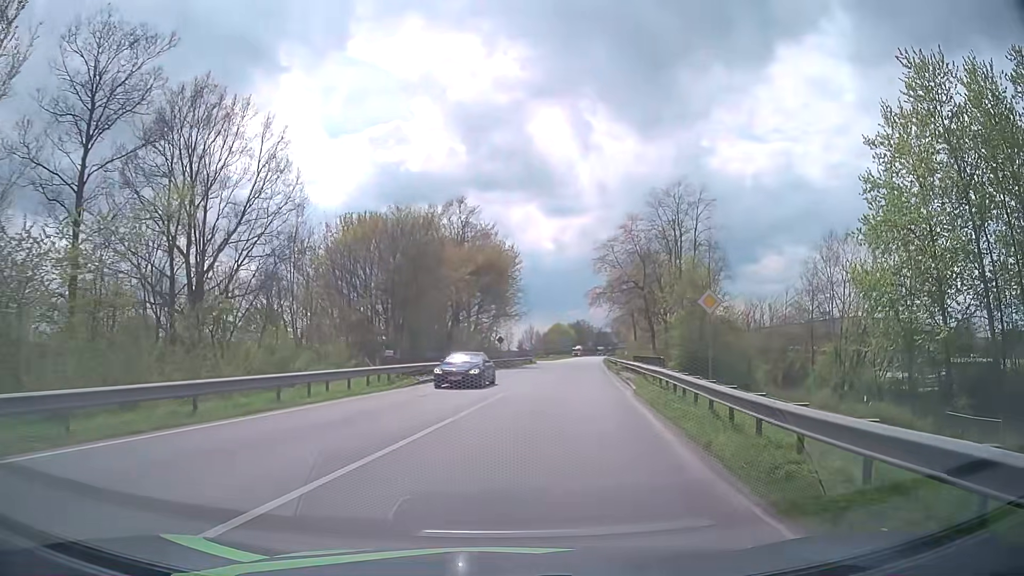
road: unclassified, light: Day
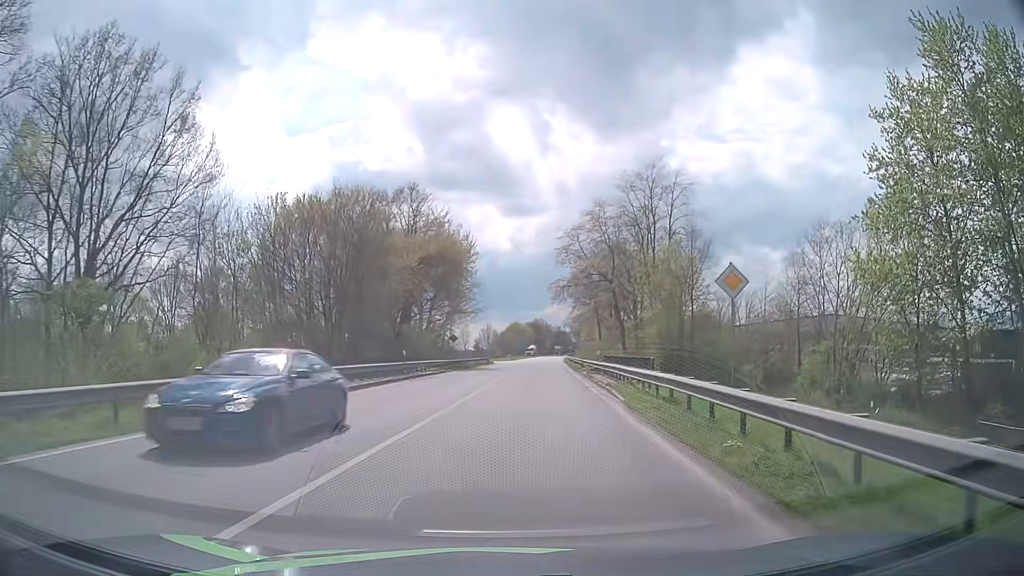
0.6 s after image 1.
(+0.2, +6.2) m; +4°
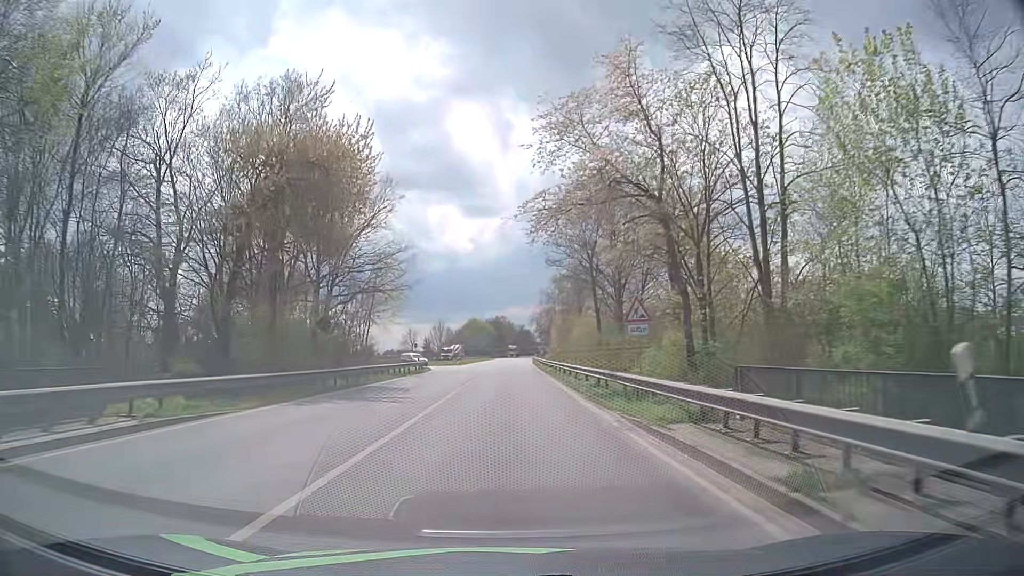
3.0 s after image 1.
(+1.3, +31.4) m; +3°
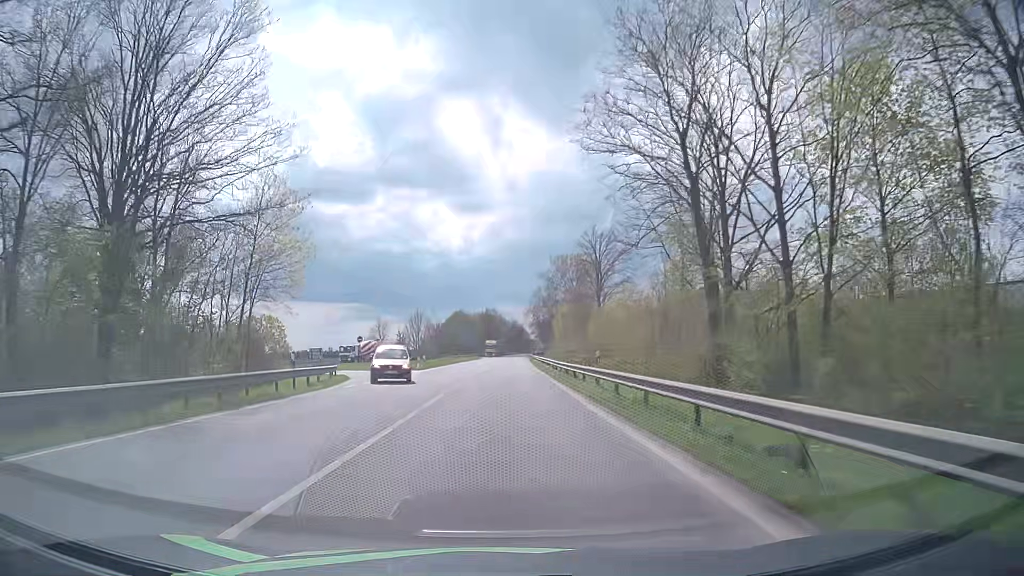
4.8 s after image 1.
(+0.3, +29.7) m; 0°
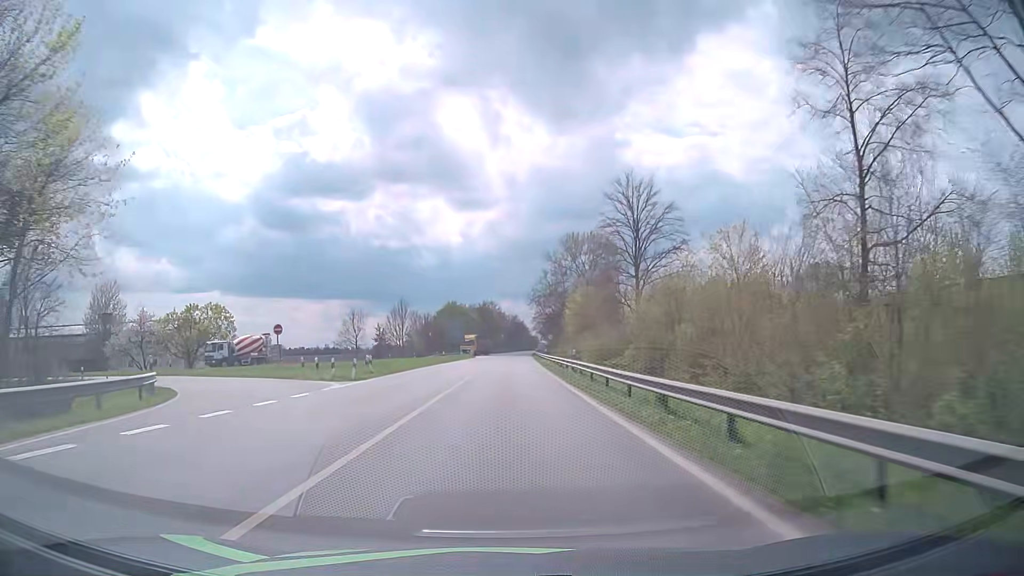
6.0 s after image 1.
(+0.1, +21.8) m; +1°
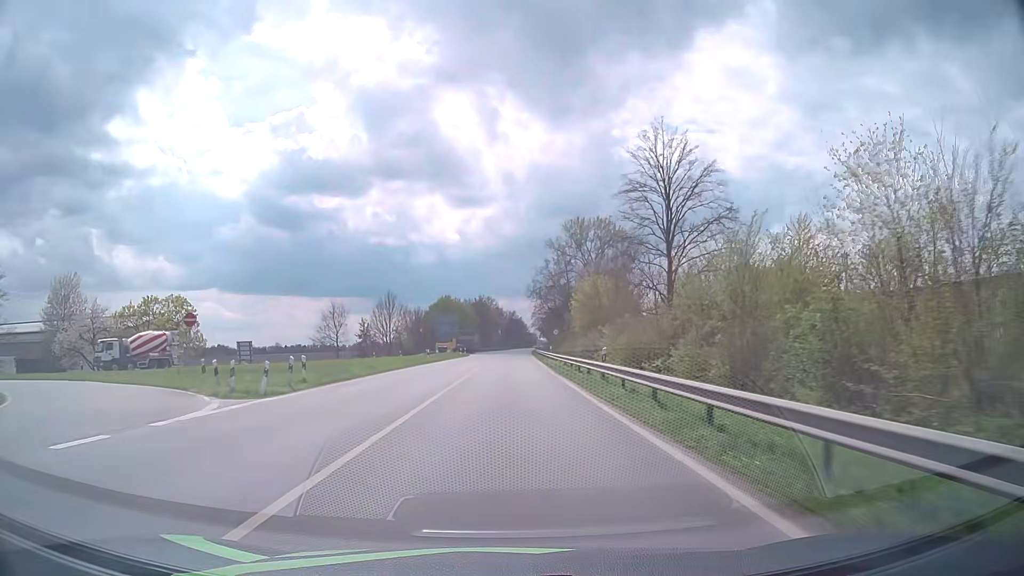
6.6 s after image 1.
(0.0, +11.0) m; 0°
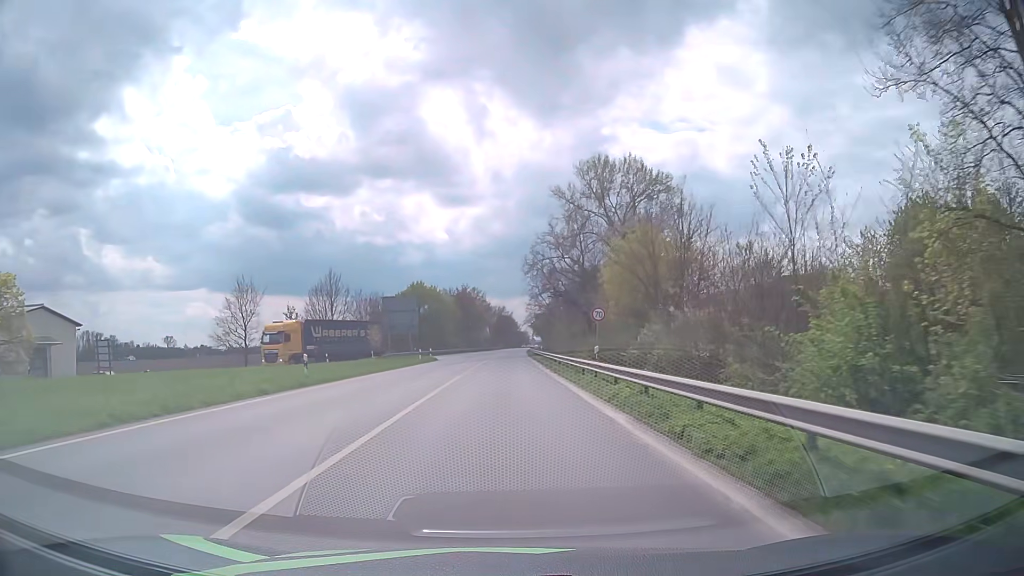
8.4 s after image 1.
(+0.2, +31.8) m; +1°
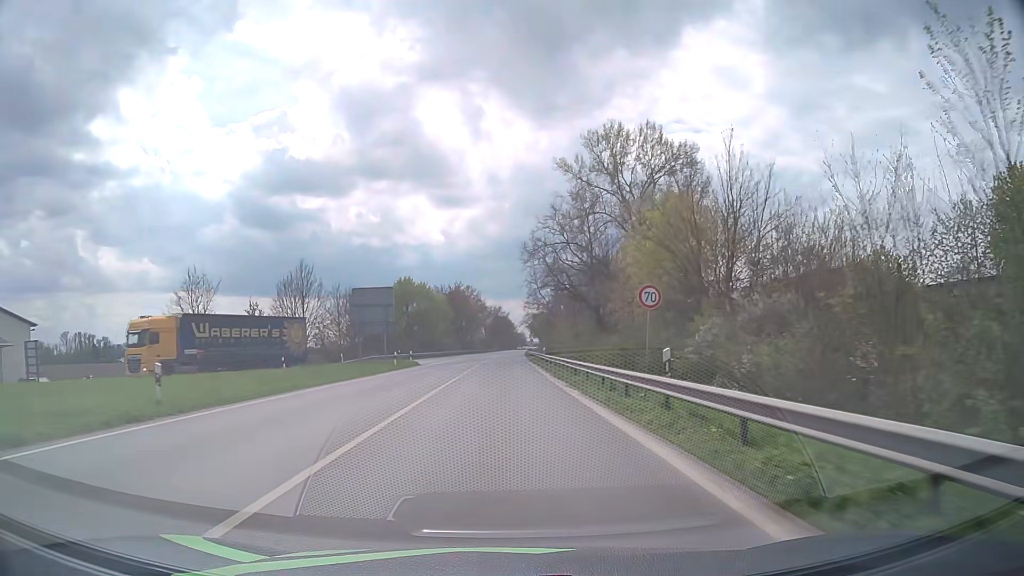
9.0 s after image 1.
(0.0, +10.3) m; 0°
(0, +10) (0, +20) (0, +30) (0, +40) (0, +50) (0, +60) (0, +70) (0, +80) (0, +90) (0, +100) m
